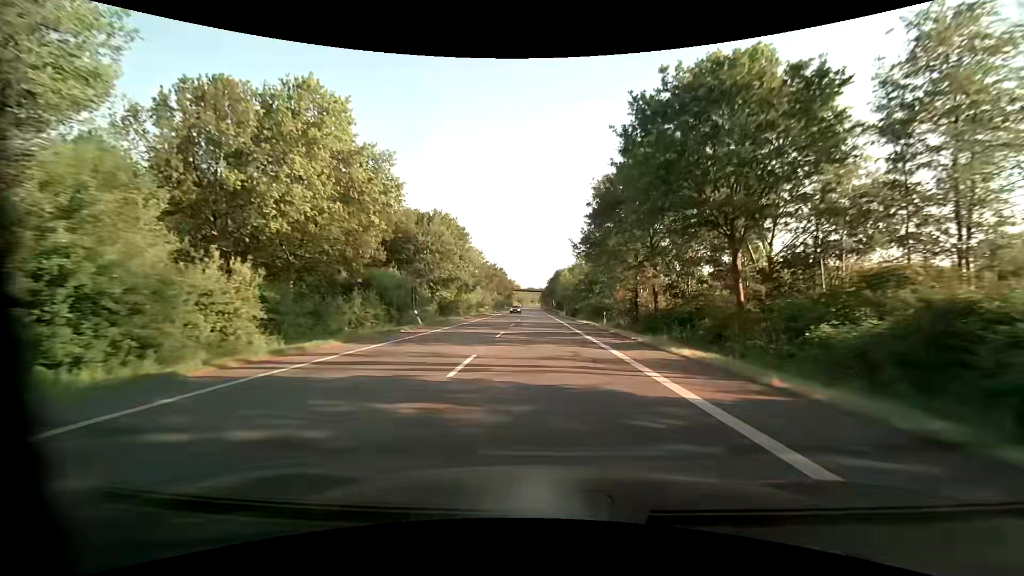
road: primary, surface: asphalt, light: Day
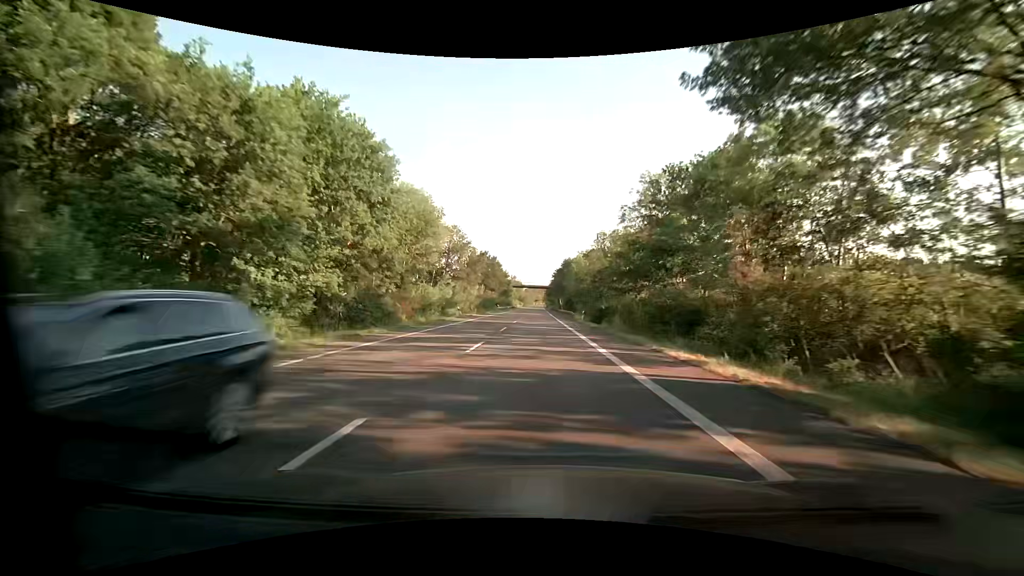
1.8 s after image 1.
(-0.1, +31.7) m; 0°
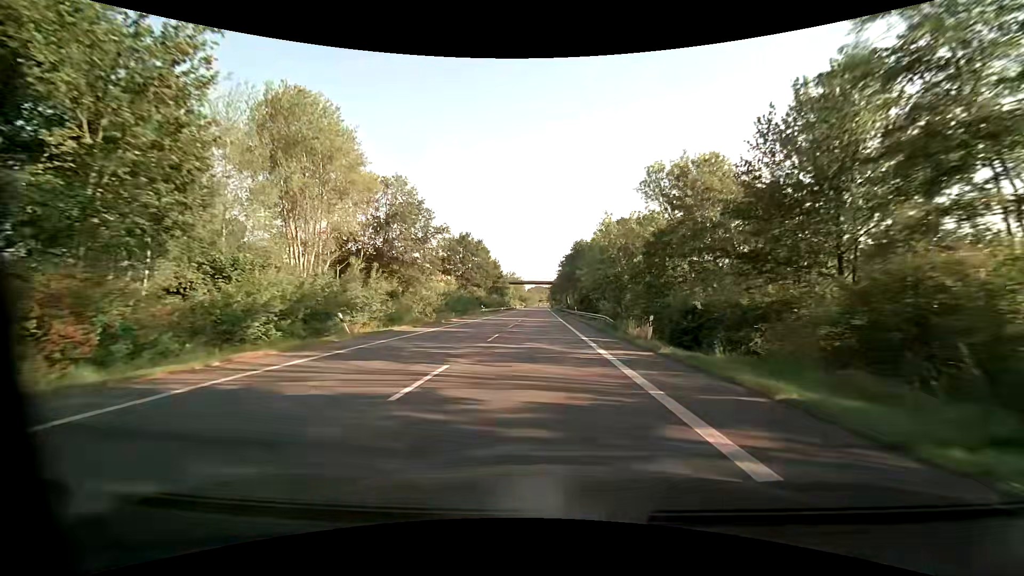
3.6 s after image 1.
(-0.1, +31.1) m; 0°
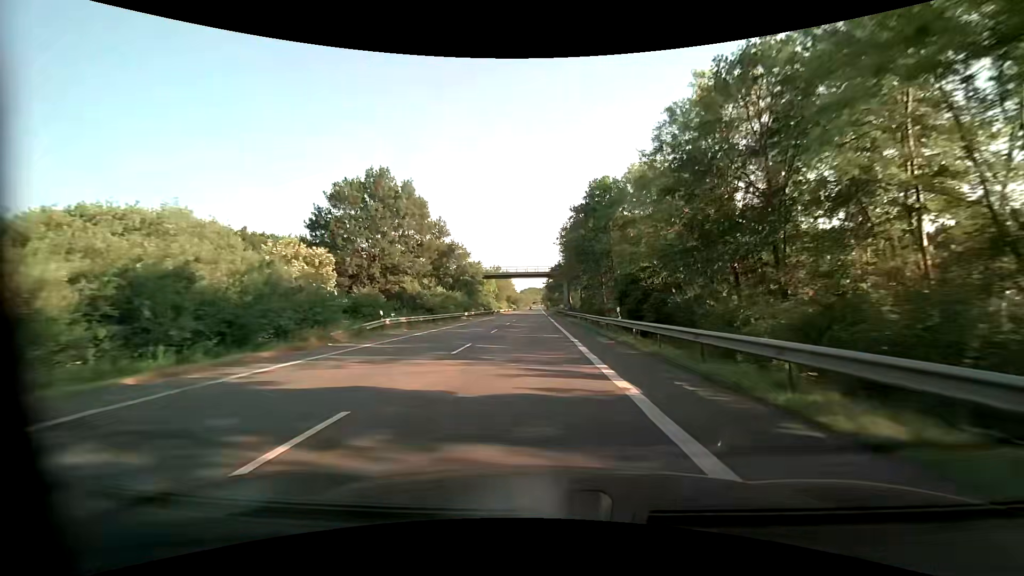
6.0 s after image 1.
(+0.2, +41.0) m; 0°
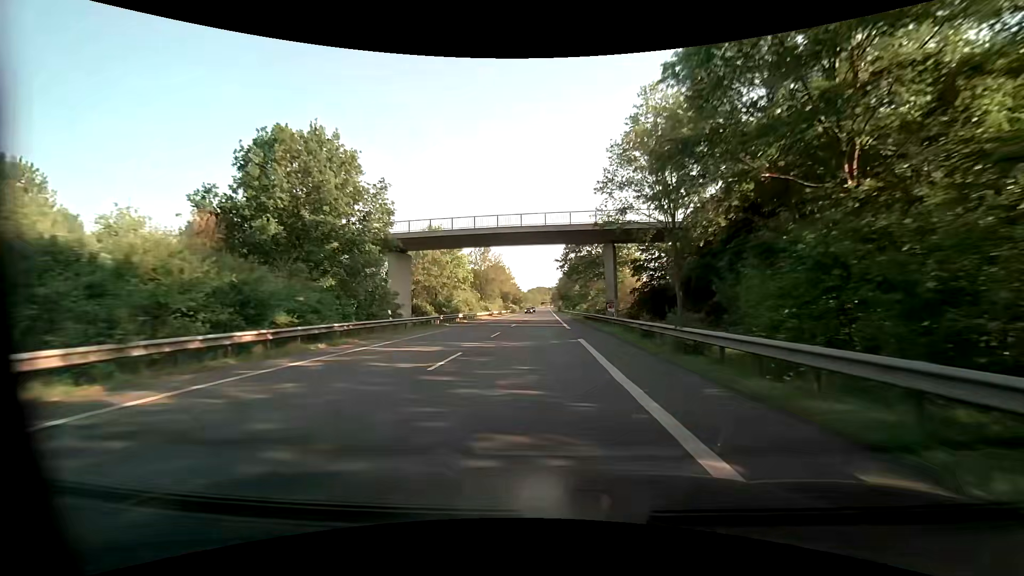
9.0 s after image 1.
(-0.2, +52.4) m; 0°
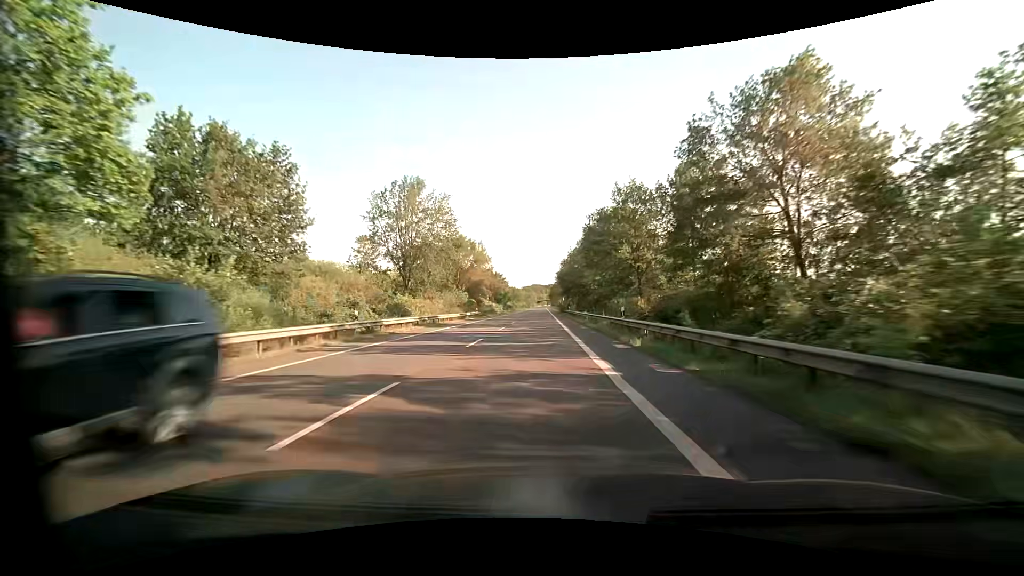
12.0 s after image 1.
(+0.2, +54.6) m; +1°
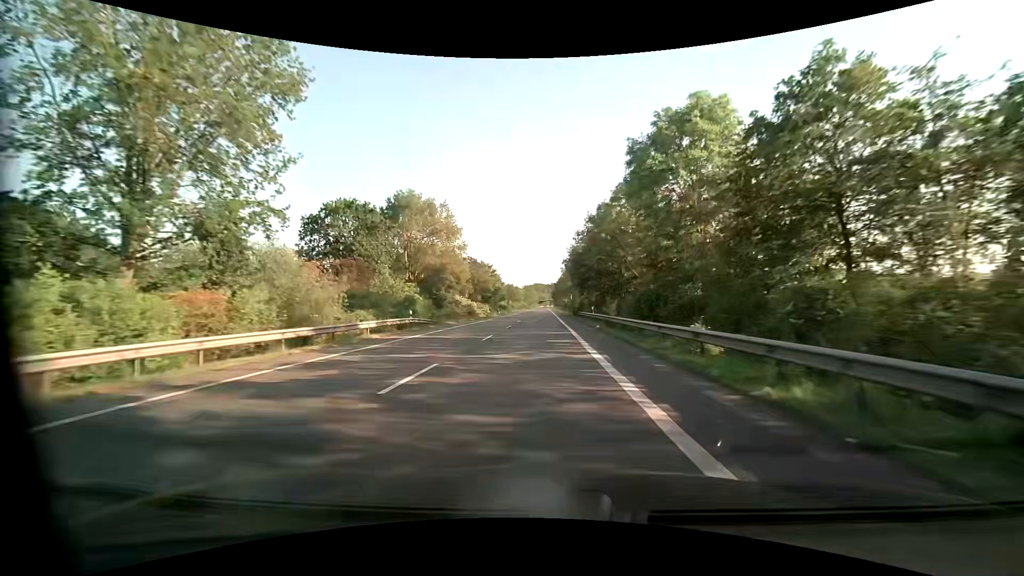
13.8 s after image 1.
(-0.3, +33.6) m; -1°
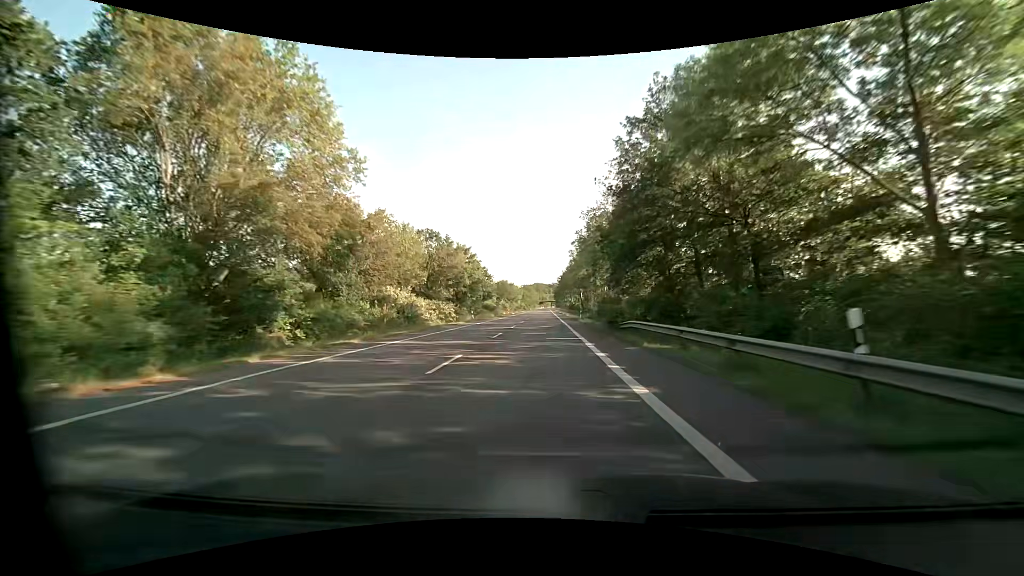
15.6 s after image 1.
(-0.1, +34.1) m; 0°
(0, +10) (0, +20) (0, +30) (0, +40) (0, +50) (0, +60) (0, +70) (0, +80) (+1, +90) (+1, +100) m
